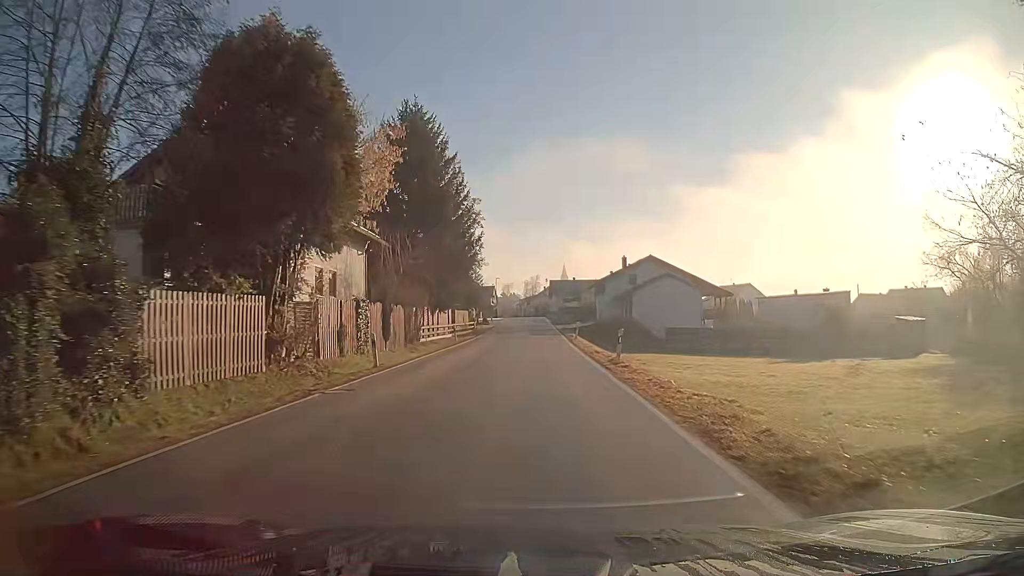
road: secondary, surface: asphalt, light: Day
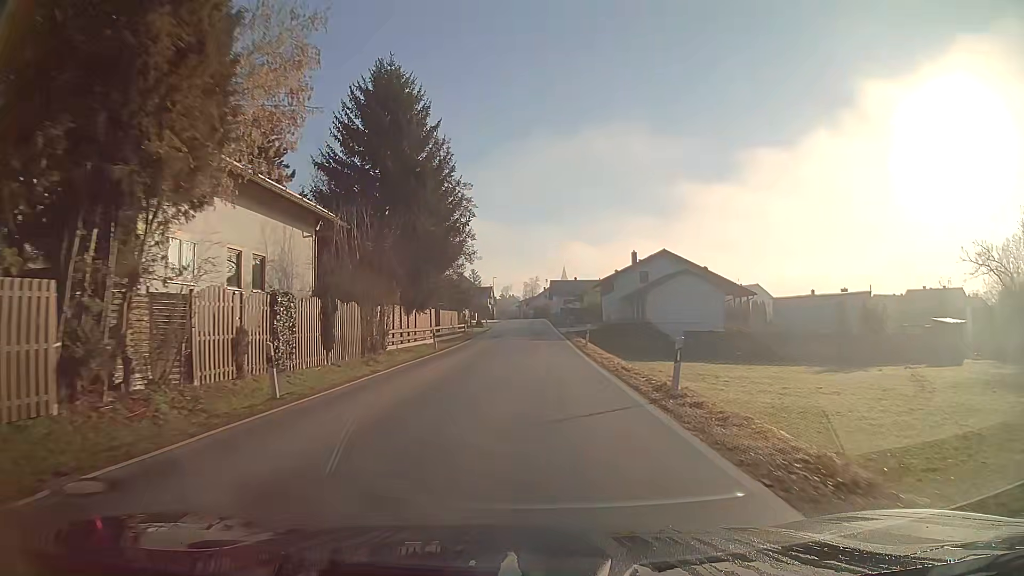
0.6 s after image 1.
(0.0, +8.3) m; 0°
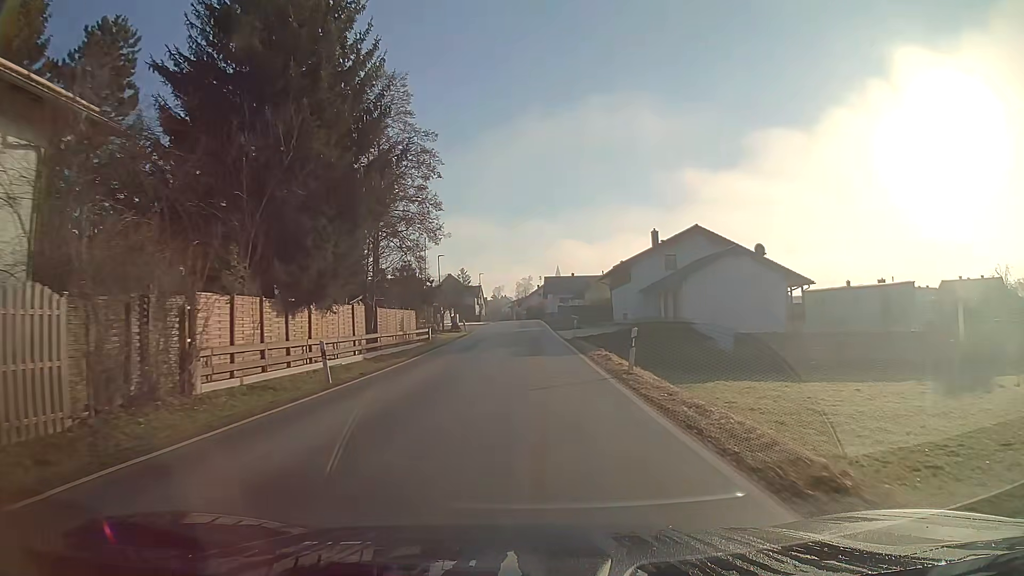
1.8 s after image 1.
(+0.1, +16.5) m; +1°
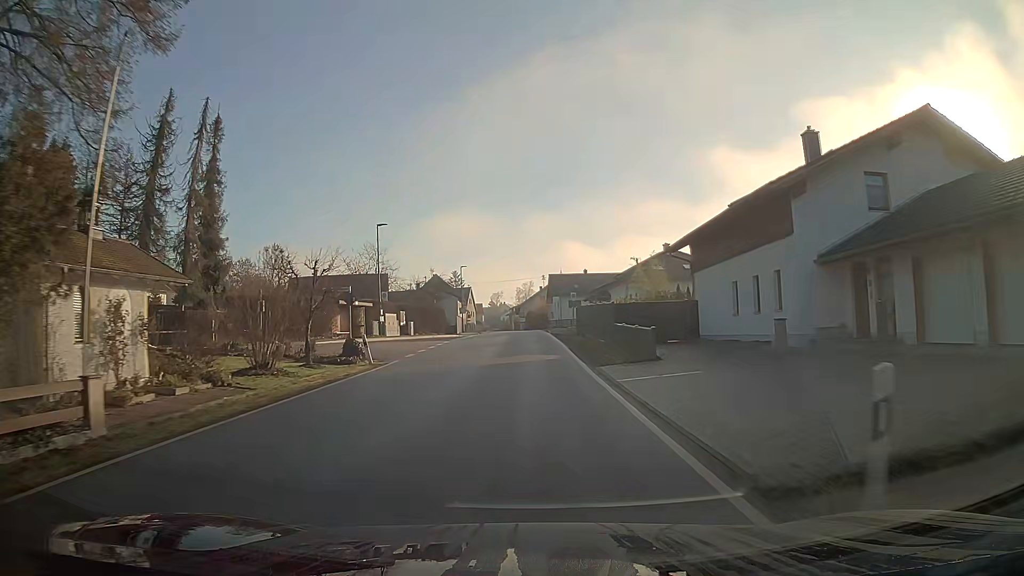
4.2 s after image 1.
(-0.1, +32.2) m; 0°
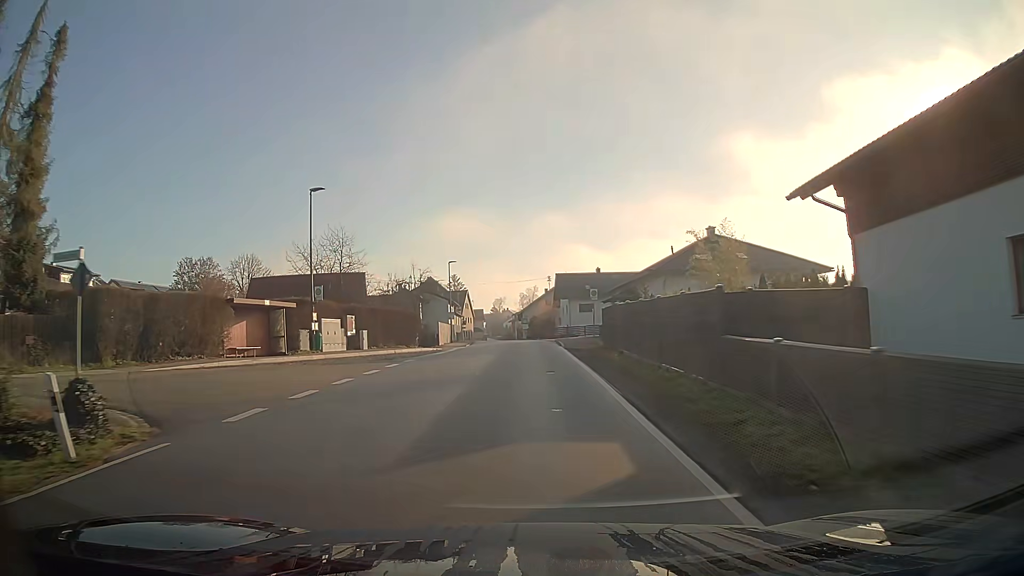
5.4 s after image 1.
(-0.1, +15.8) m; 0°
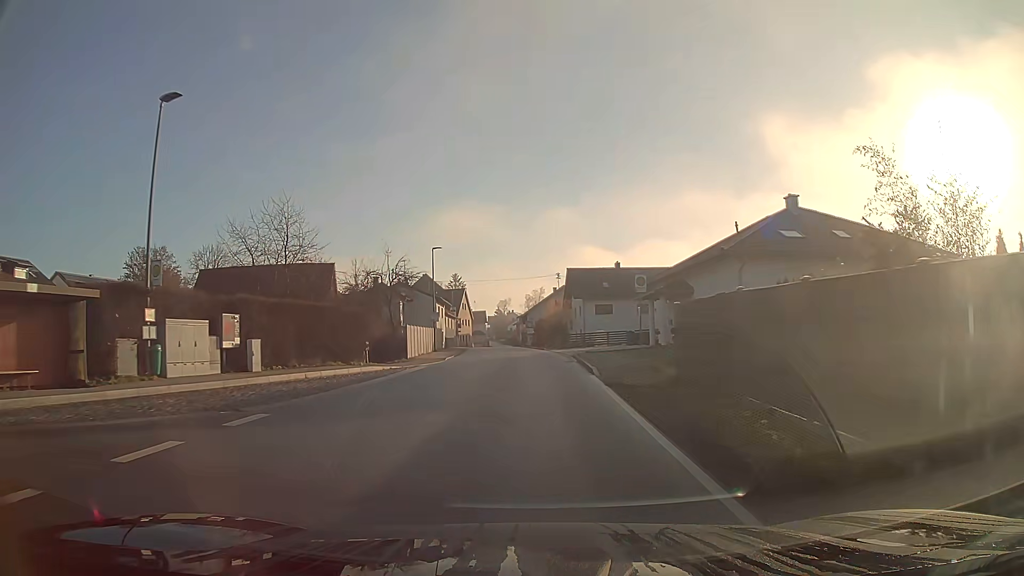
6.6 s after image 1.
(-0.1, +15.5) m; 0°
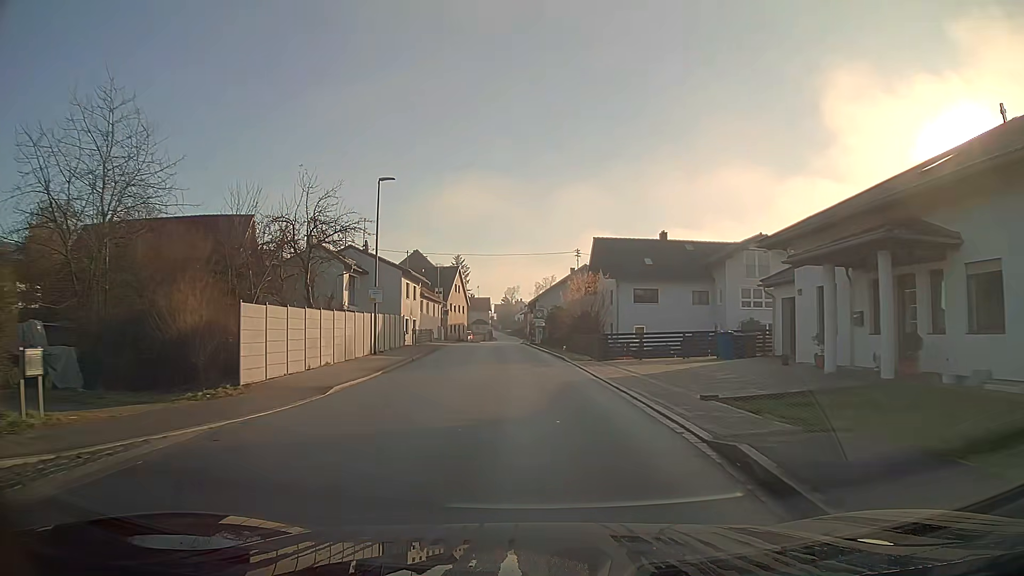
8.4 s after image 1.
(-0.2, +22.9) m; -1°
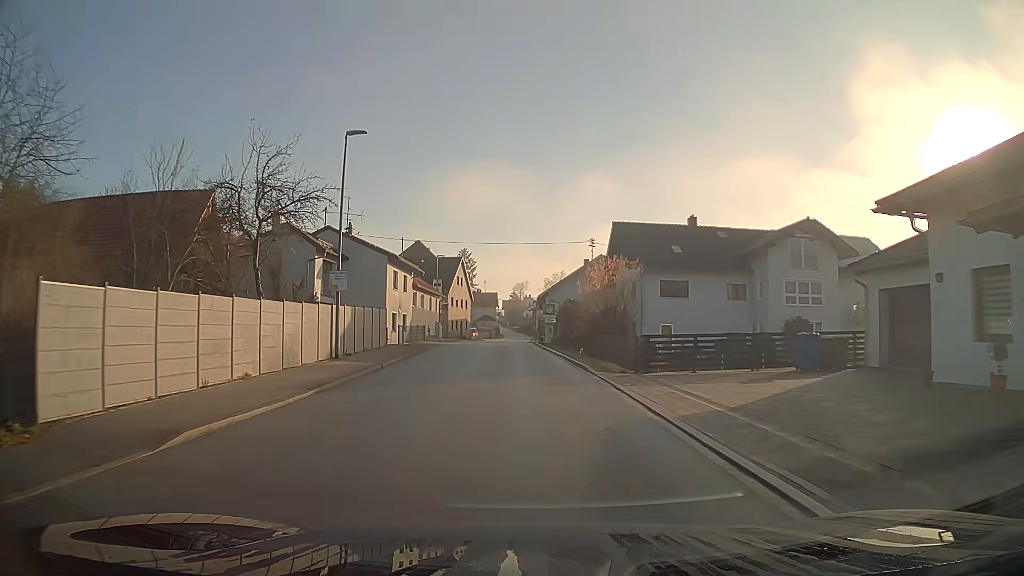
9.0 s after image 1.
(0.0, +7.6) m; -1°
